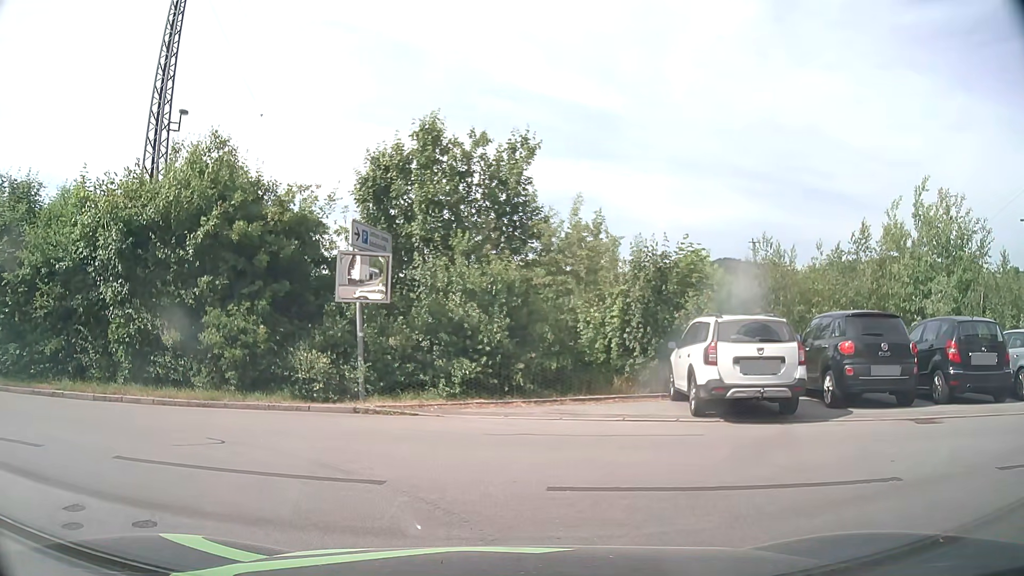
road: residential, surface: asphalt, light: Day
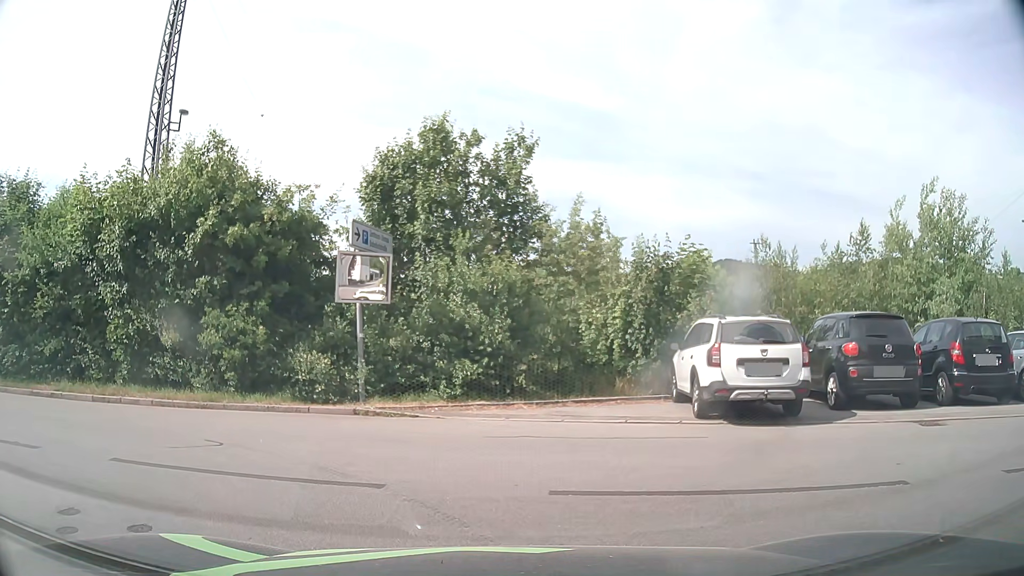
(0.0, +0.2) m; 0°
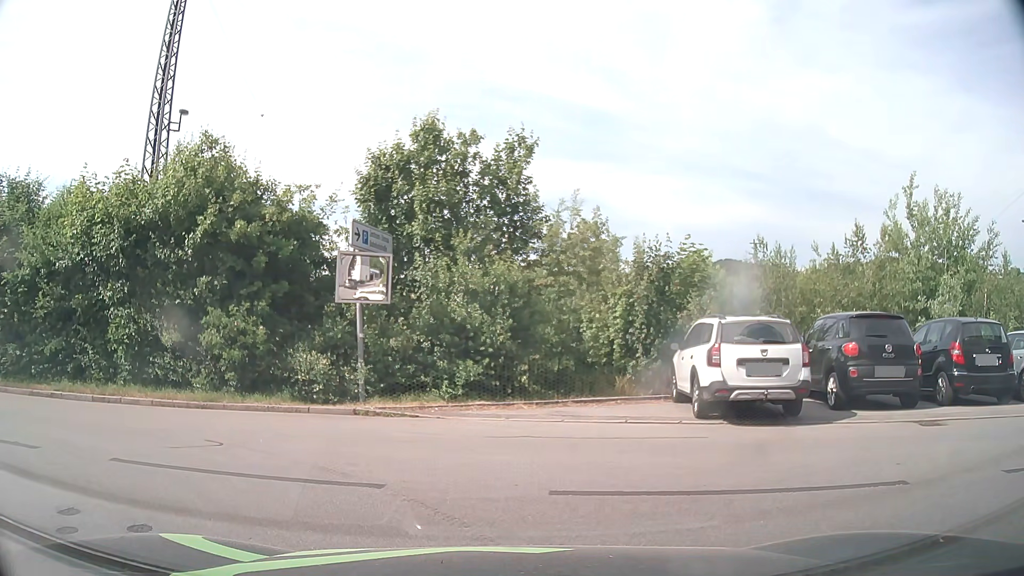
(0.0, 0.0) m; 0°
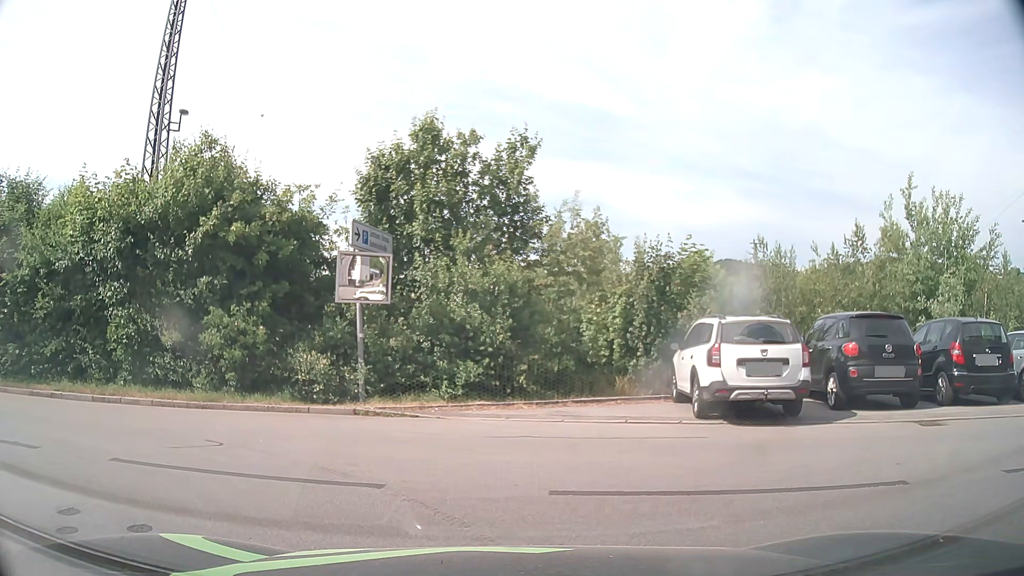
(0.0, 0.0) m; 0°
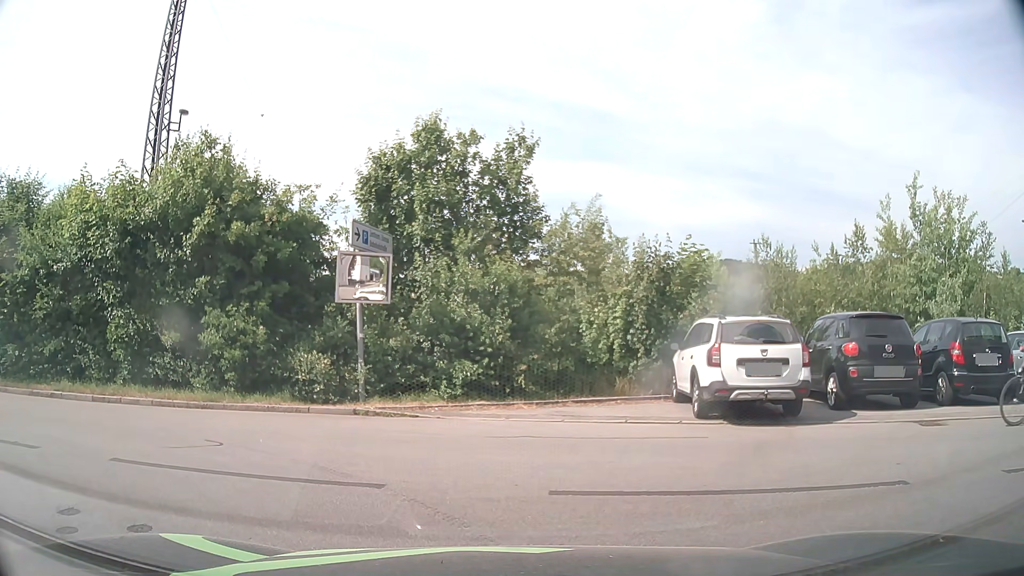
(0.0, 0.0) m; 0°
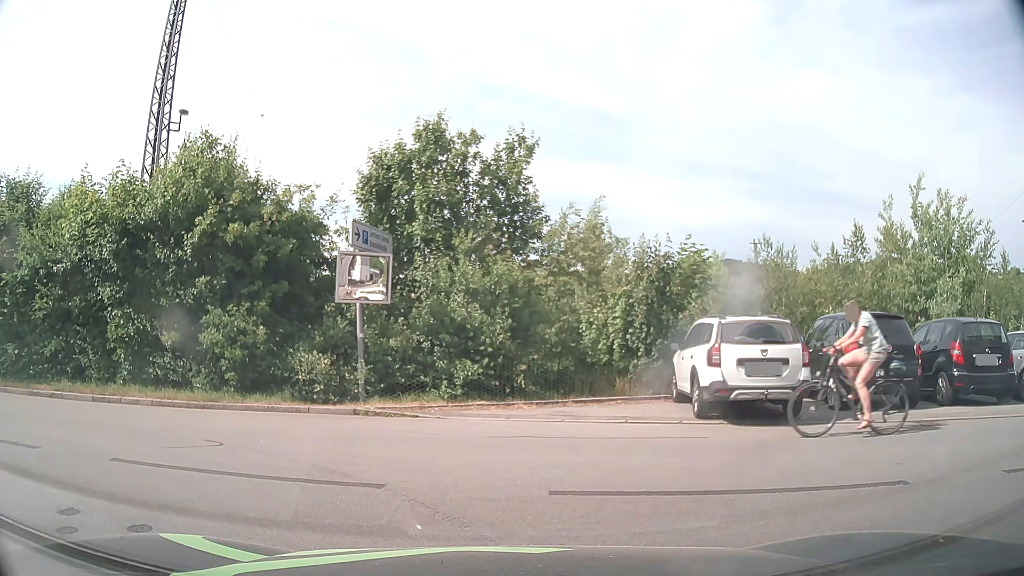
(0.0, 0.0) m; 0°
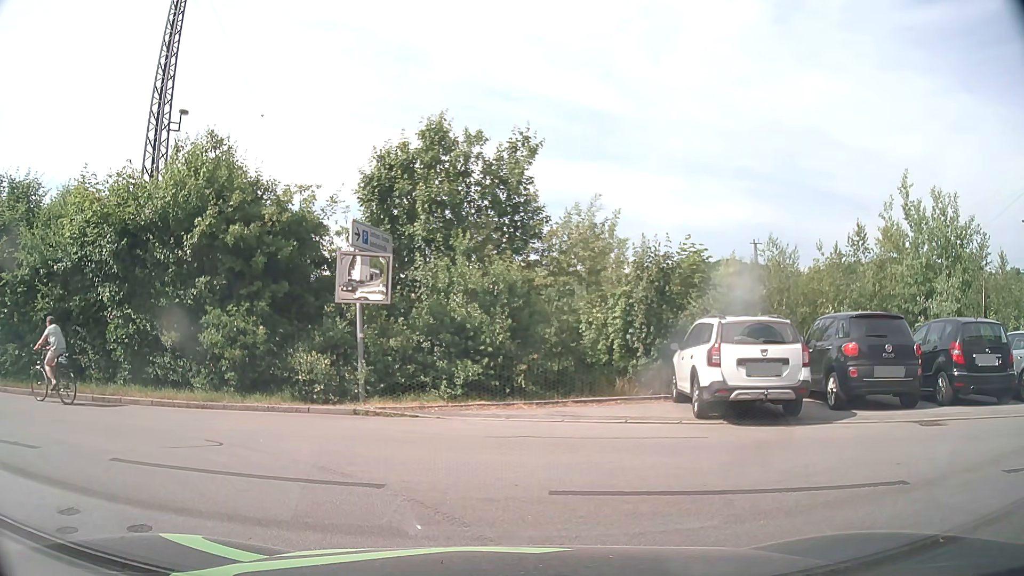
(0.0, 0.0) m; 0°
